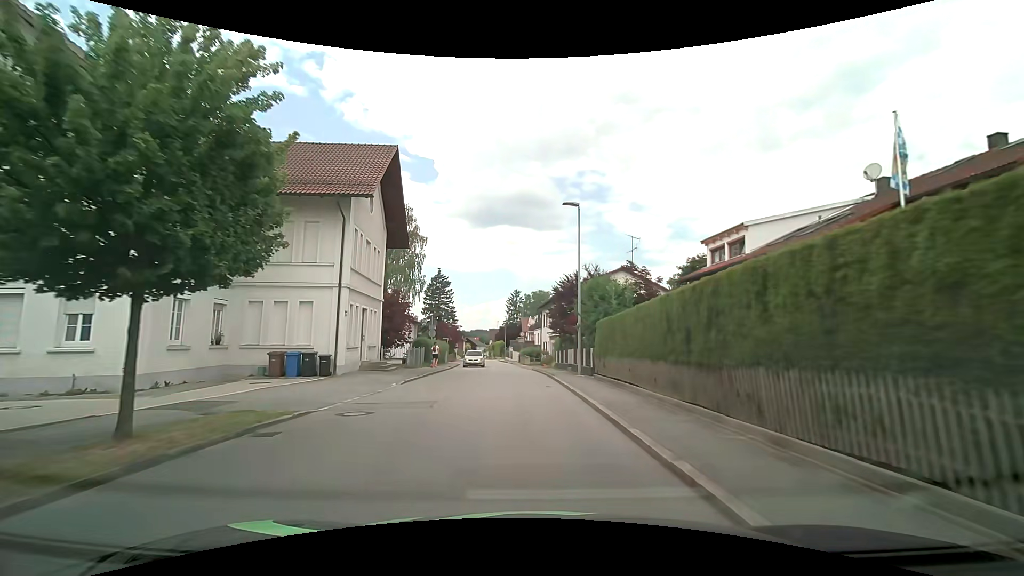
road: secondary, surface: asphalt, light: Day
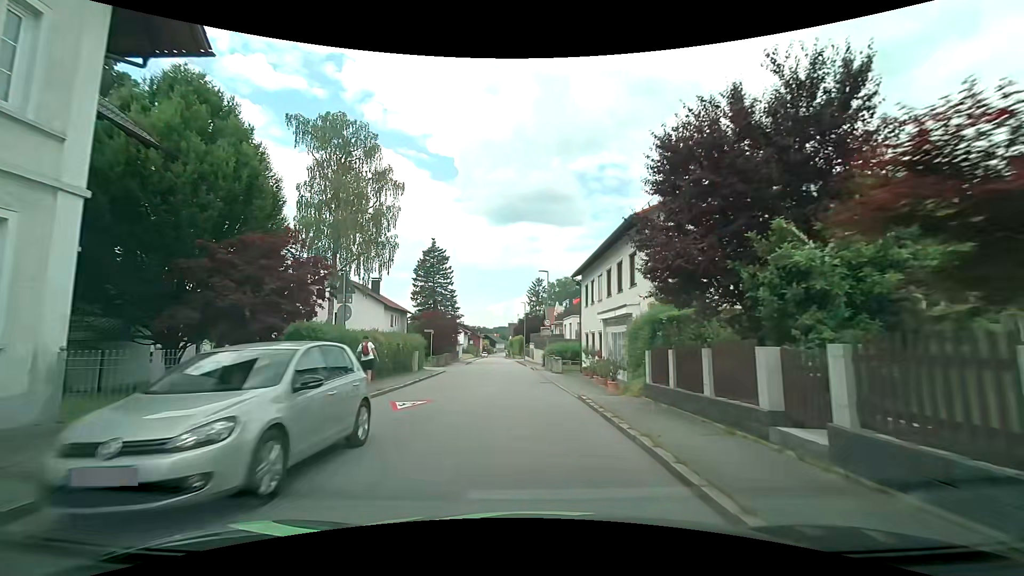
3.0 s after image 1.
(-0.4, +22.5) m; -2°
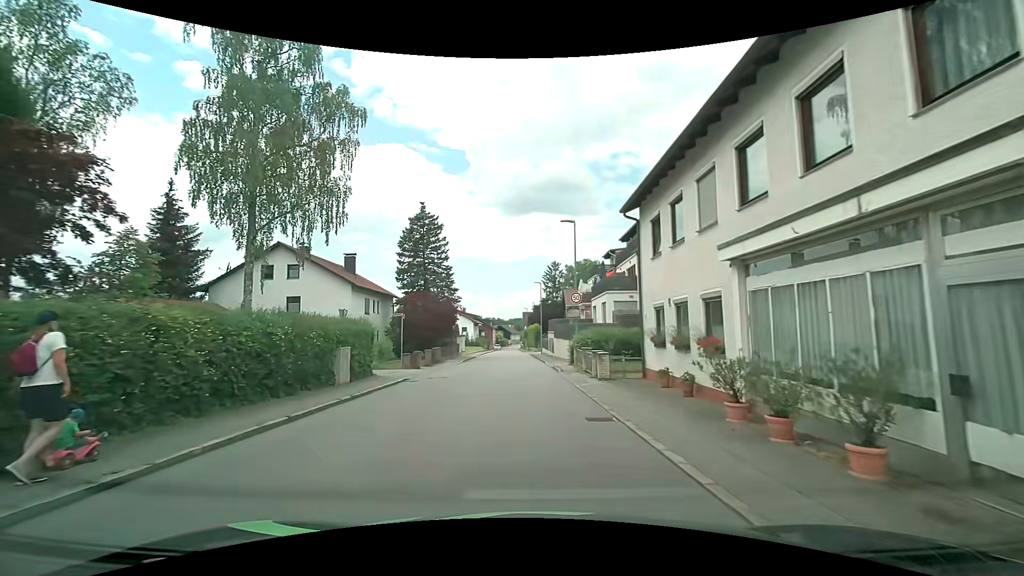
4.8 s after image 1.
(-0.3, +13.7) m; -3°
(0, +10) (0, +20) (0, +30) (0, +40) (-1, +50) (-1, +60) (-1, +70) (-2, +80) (-2, +90) (-2, +100) m
